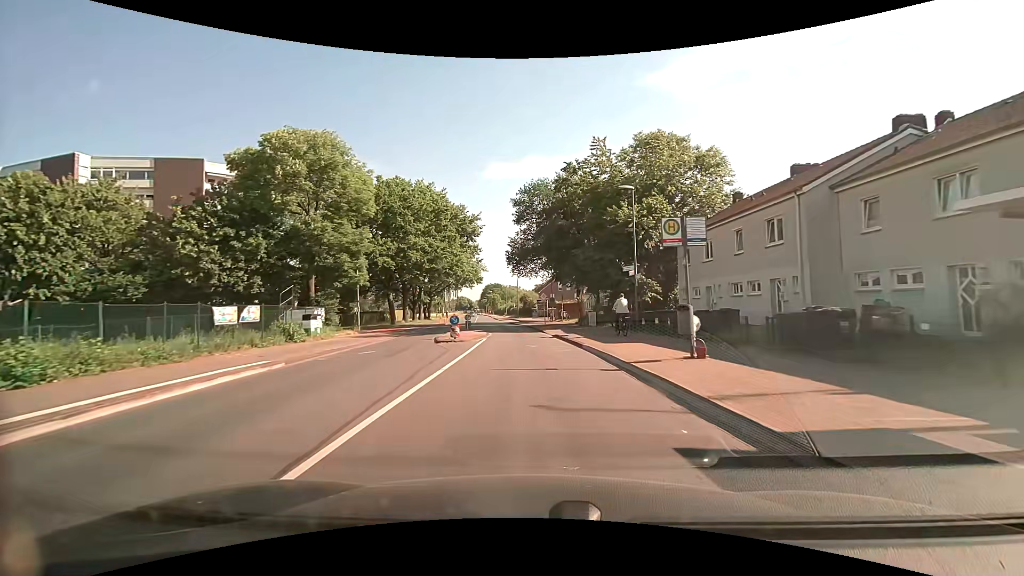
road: tertiary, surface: asphalt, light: Day
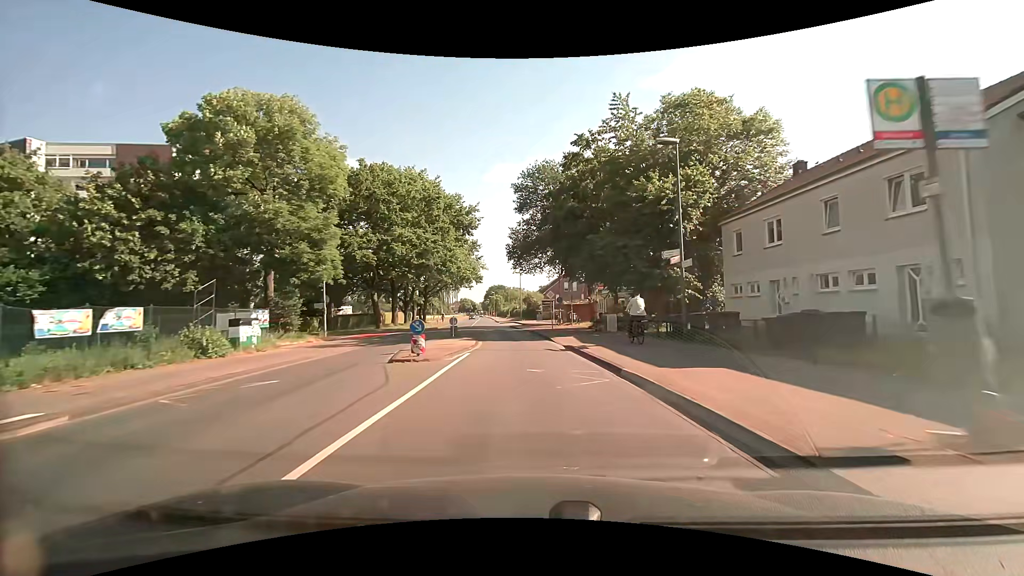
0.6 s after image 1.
(0.0, +7.4) m; -1°
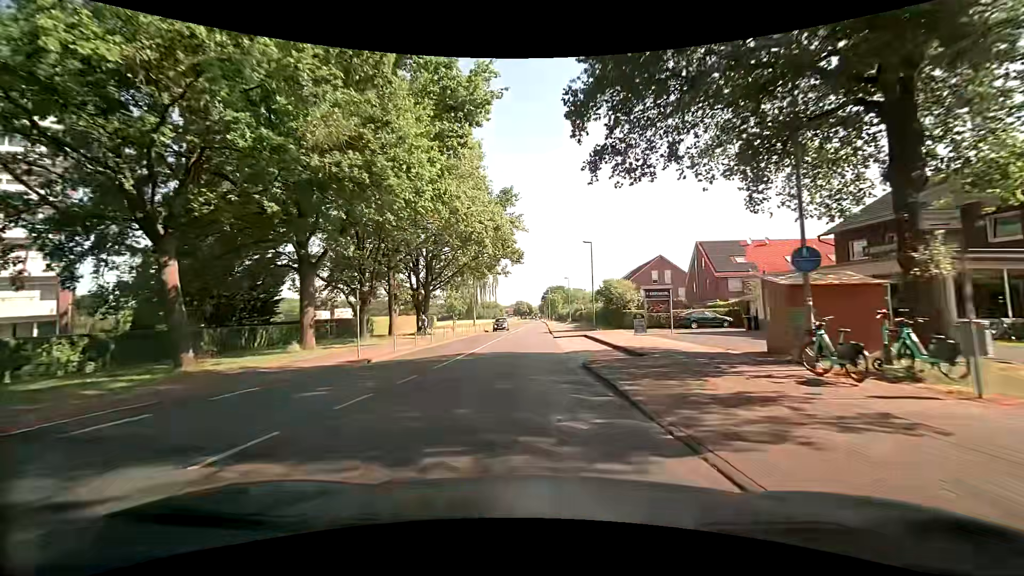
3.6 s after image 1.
(-1.8, +36.6) m; -6°
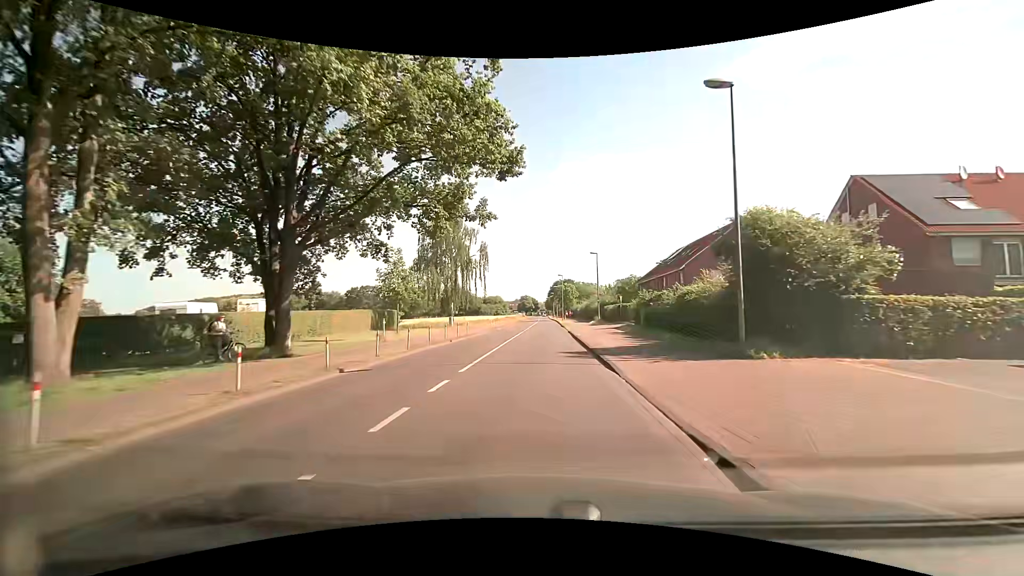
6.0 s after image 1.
(-0.3, +29.4) m; -1°
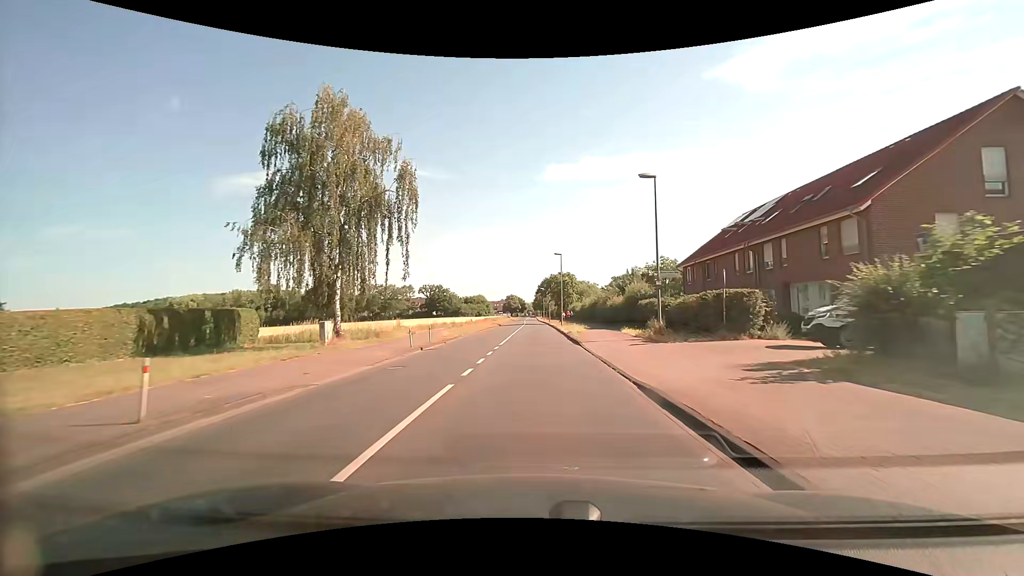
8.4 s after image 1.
(+0.5, +30.2) m; +2°
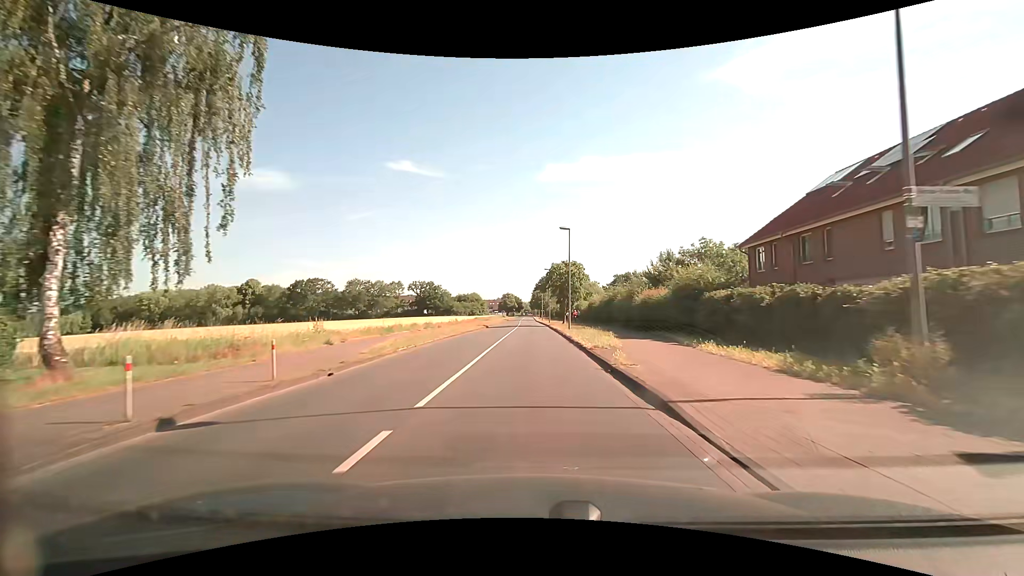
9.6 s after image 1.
(0.0, +15.7) m; 0°
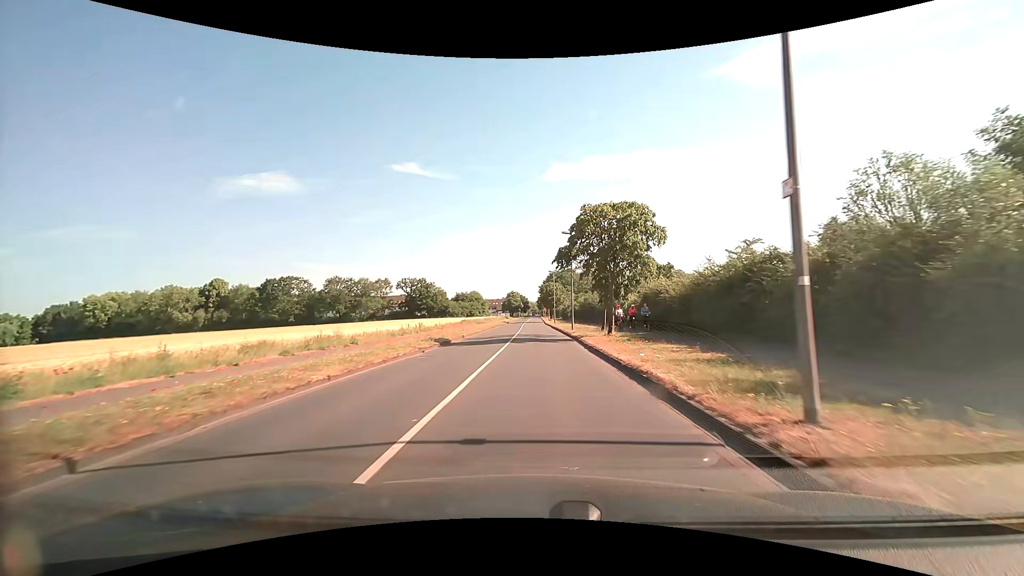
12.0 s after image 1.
(-0.3, +31.4) m; -1°
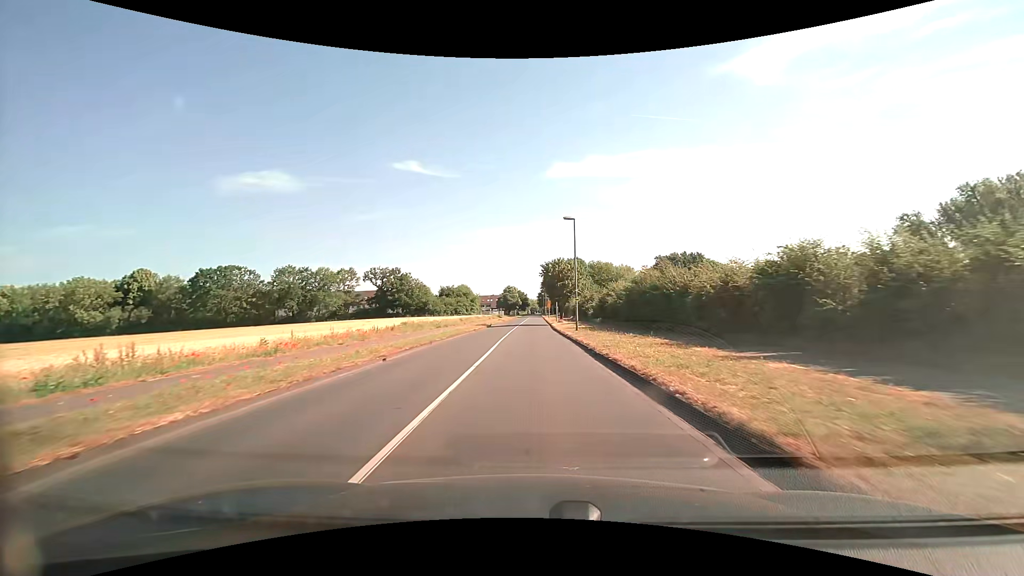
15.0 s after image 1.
(0.0, +39.1) m; 0°
(0, +10) (0, +20) (0, +30) (0, +40) (0, +50) (0, +60) (0, +70) (0, +80) (0, +90) (0, +100) m
